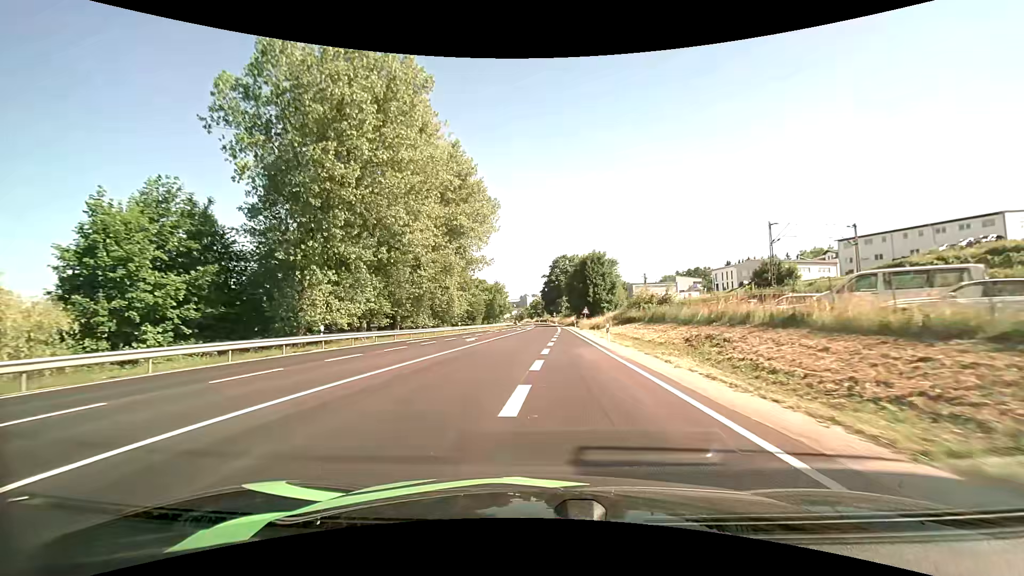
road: primary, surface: asphalt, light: Day
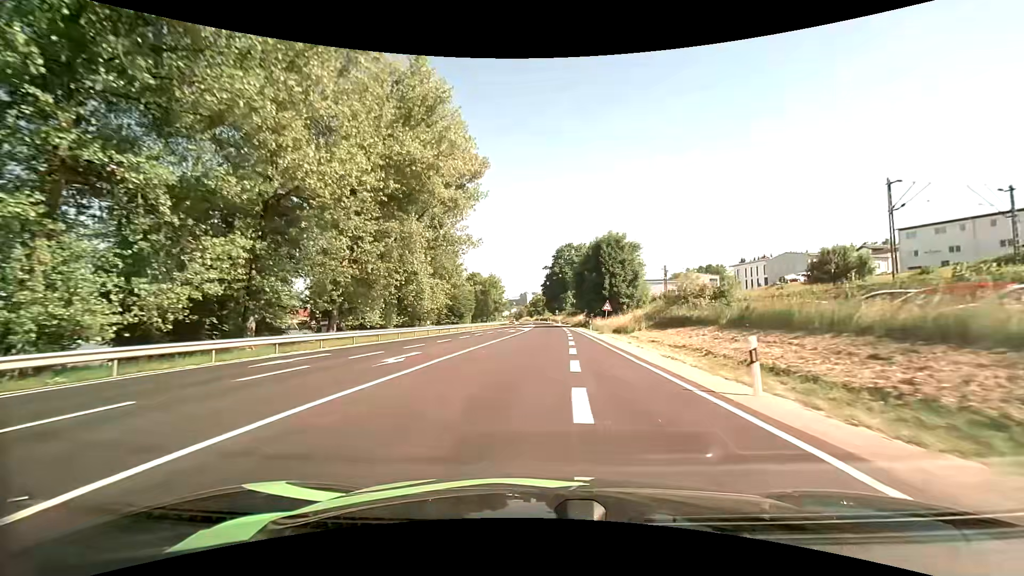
(-0.1, +18.7) m; 0°
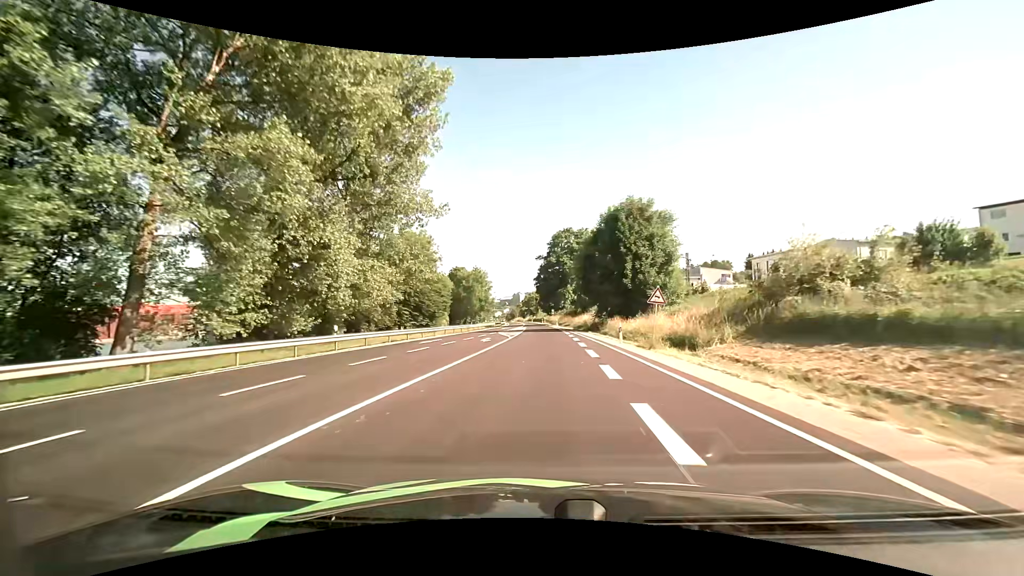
(+0.1, +19.9) m; +1°
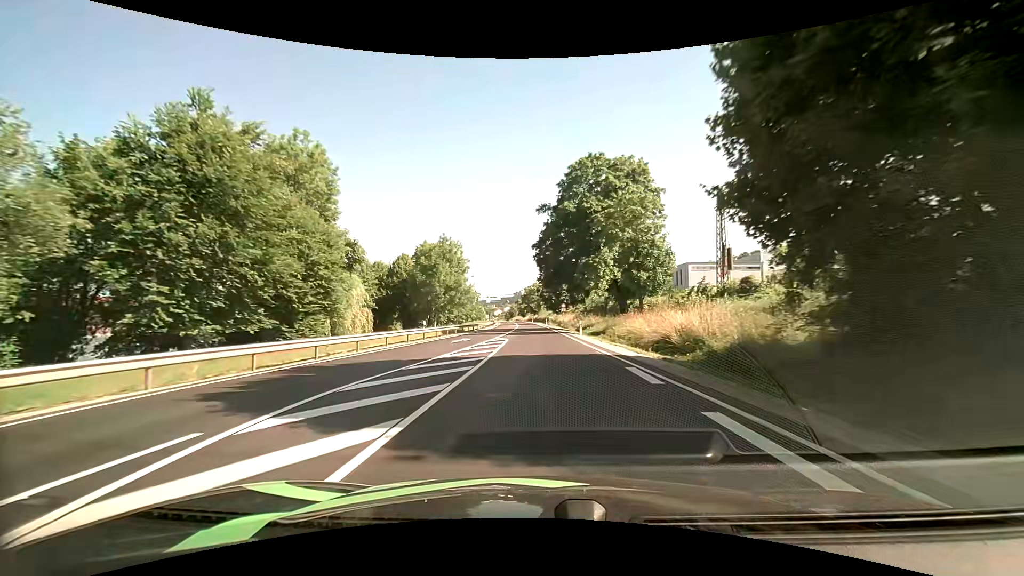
(-0.2, +42.9) m; 0°
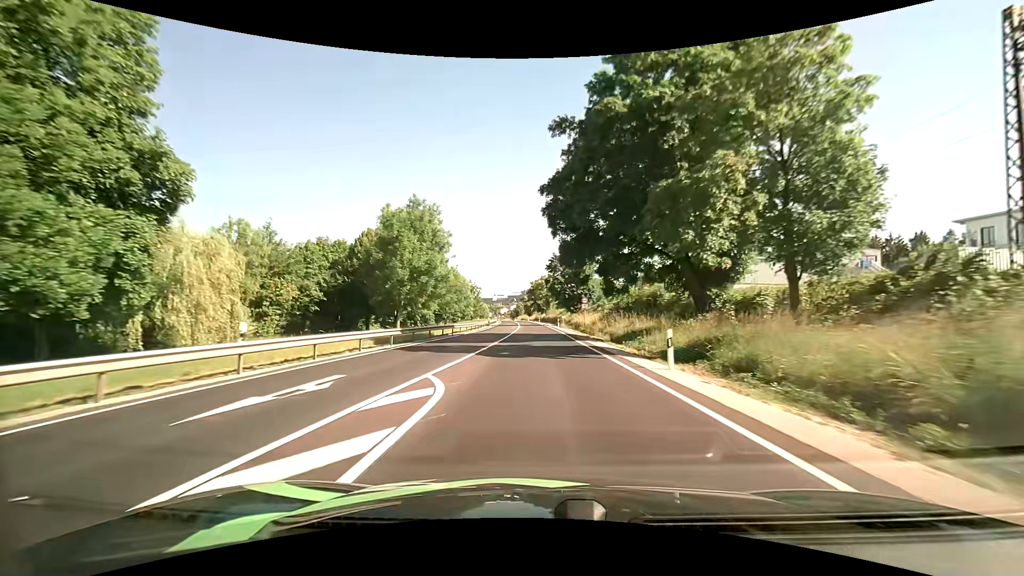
(-0.3, +22.9) m; -1°
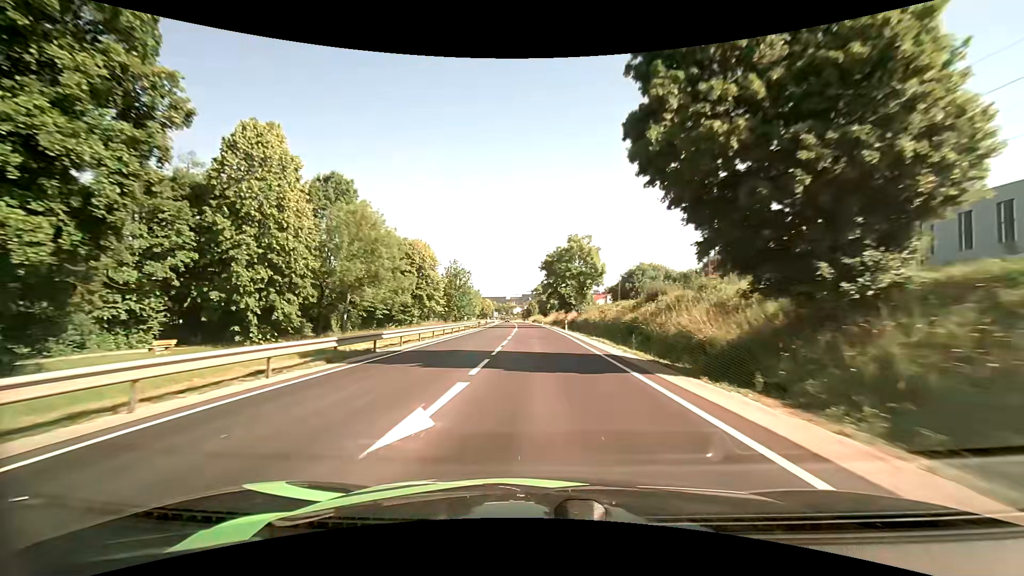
(-1.0, +61.8) m; -2°
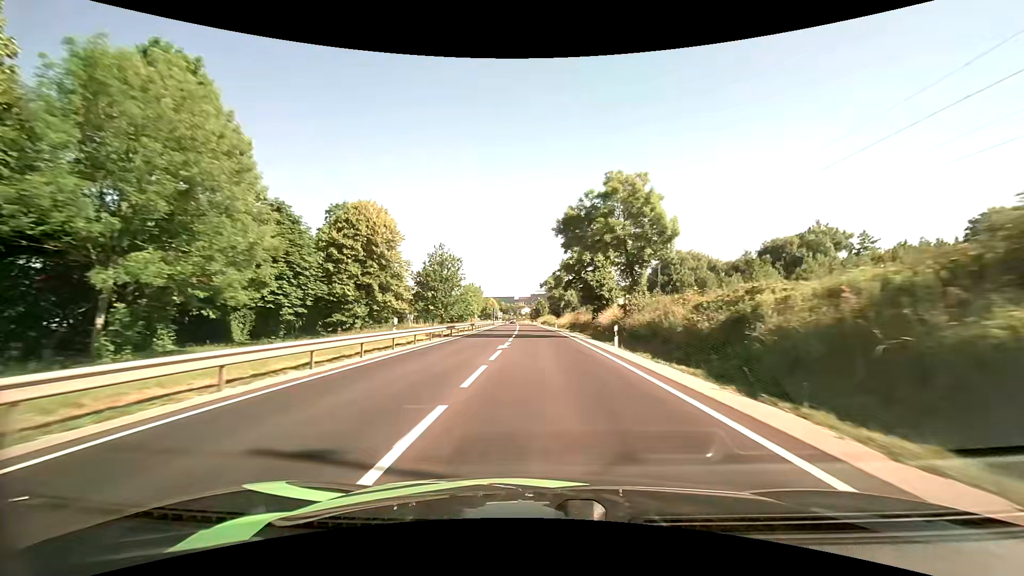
(-0.1, +26.3) m; -1°
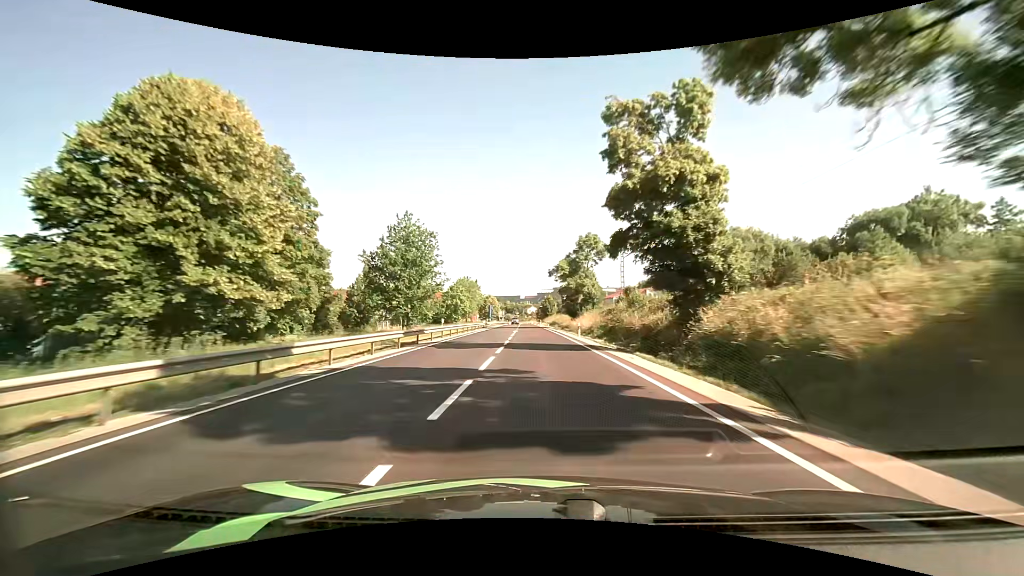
(-0.1, +27.1) m; -1°
(0, +10) (0, +20) (0, +30) (0, +40) (-1, +50) (-1, +60) (-1, +70) (-1, +80) (-2, +90) (-2, +100) m
